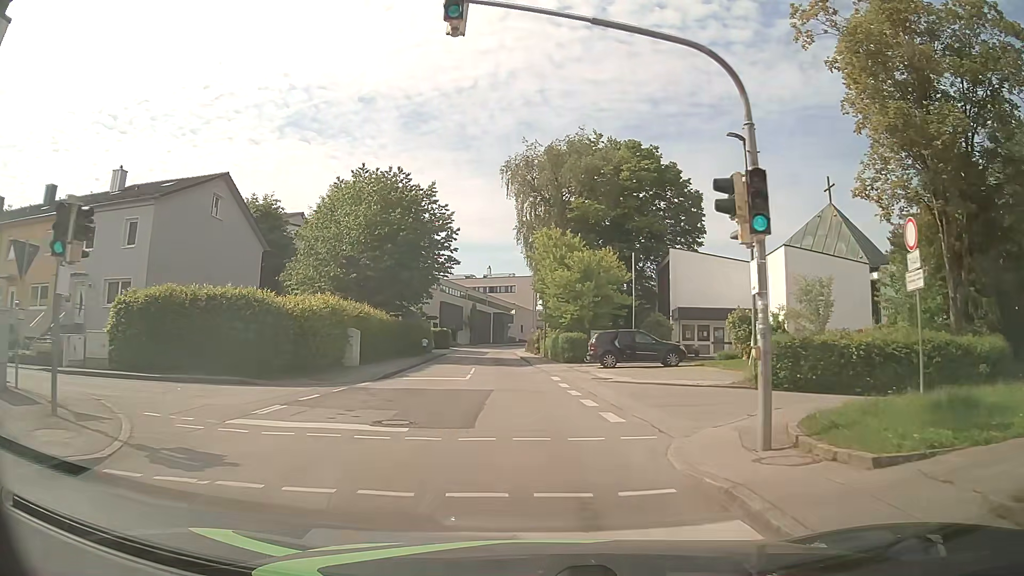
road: unclassified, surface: asphalt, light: Day
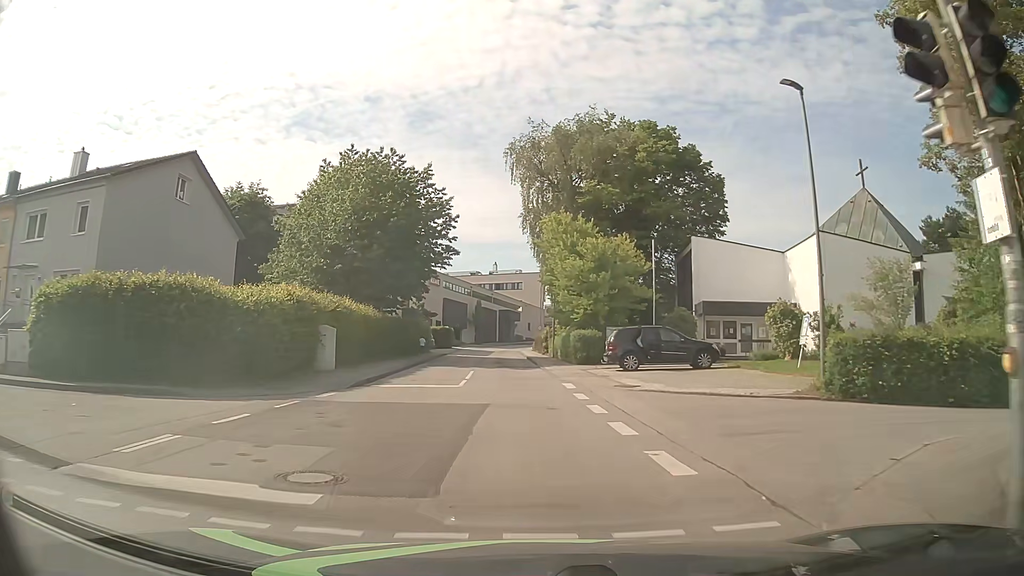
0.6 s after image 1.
(0.0, +4.6) m; -1°
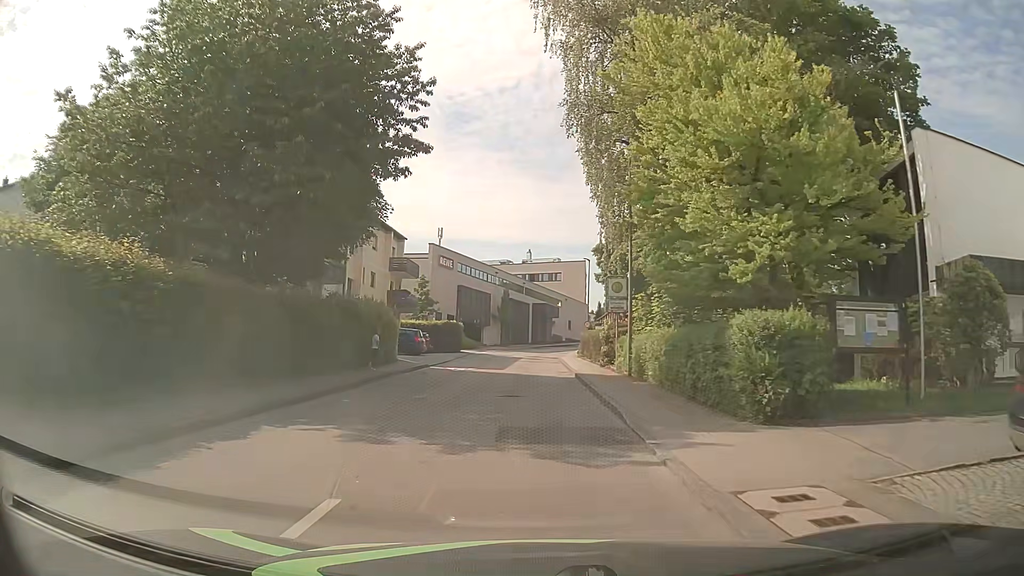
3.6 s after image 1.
(-0.7, +23.4) m; -3°
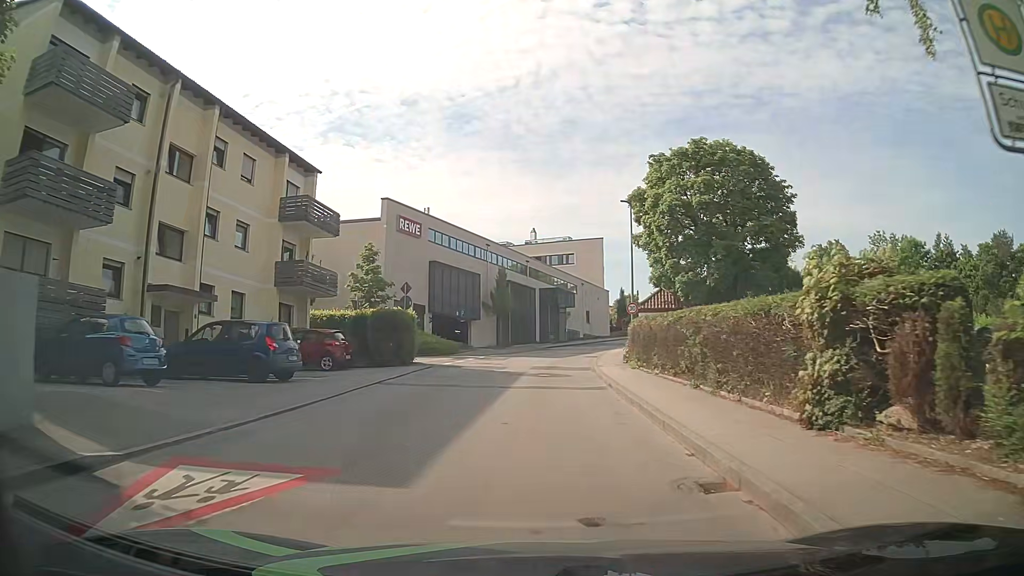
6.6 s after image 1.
(-0.4, +23.4) m; -1°
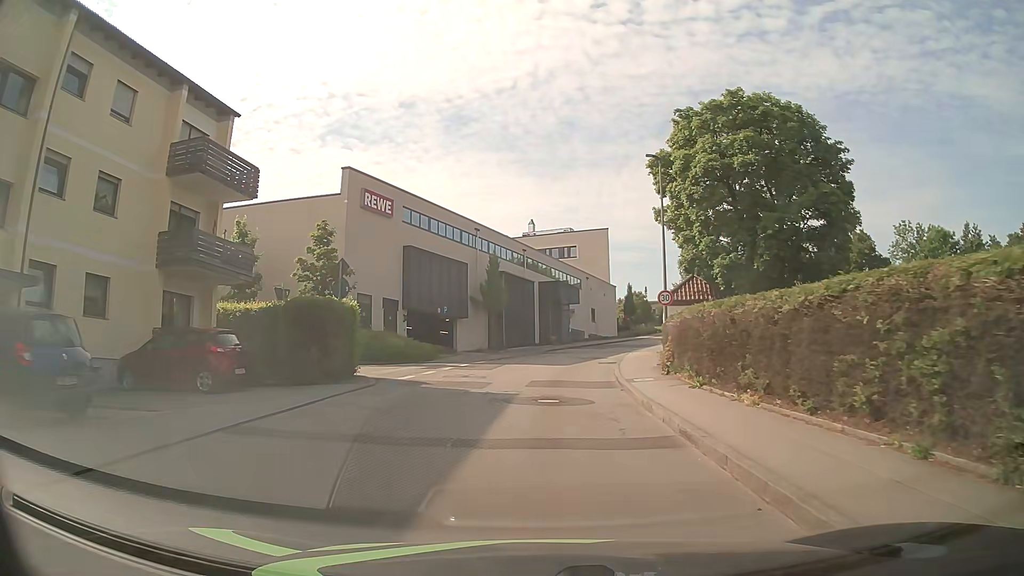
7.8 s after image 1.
(-0.1, +9.3) m; 0°
